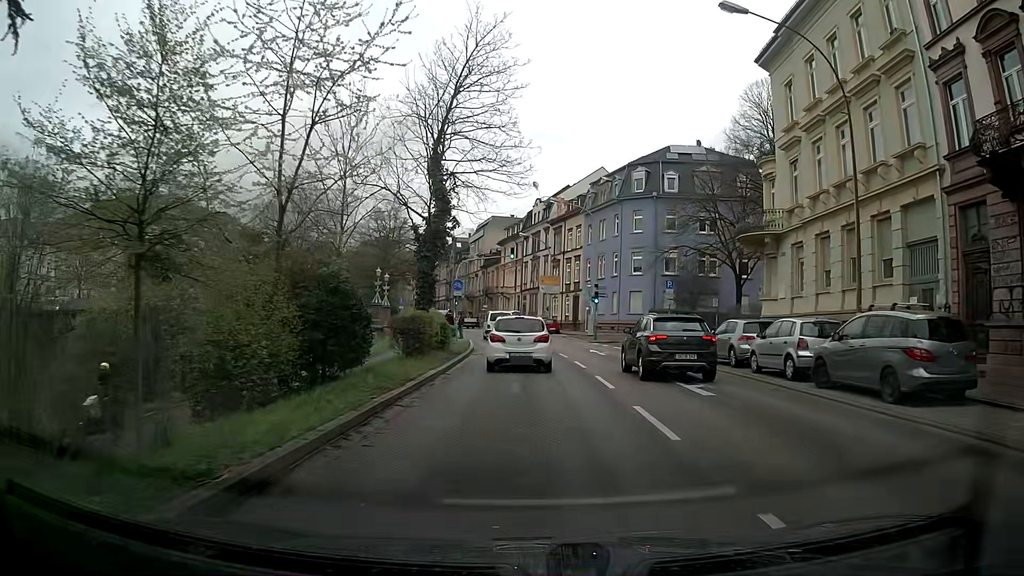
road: primary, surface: asphalt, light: Day
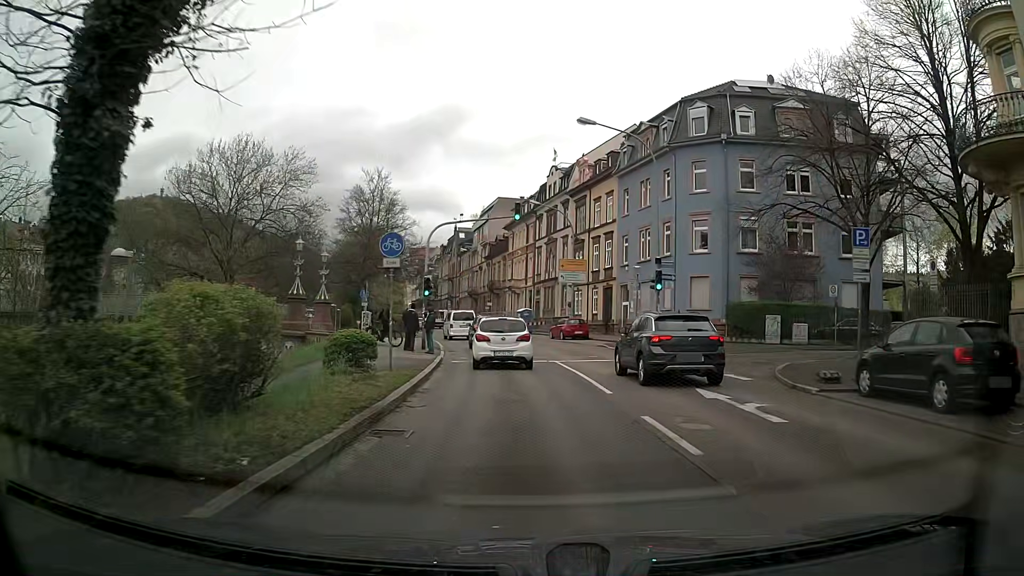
(-0.3, +18.8) m; -1°
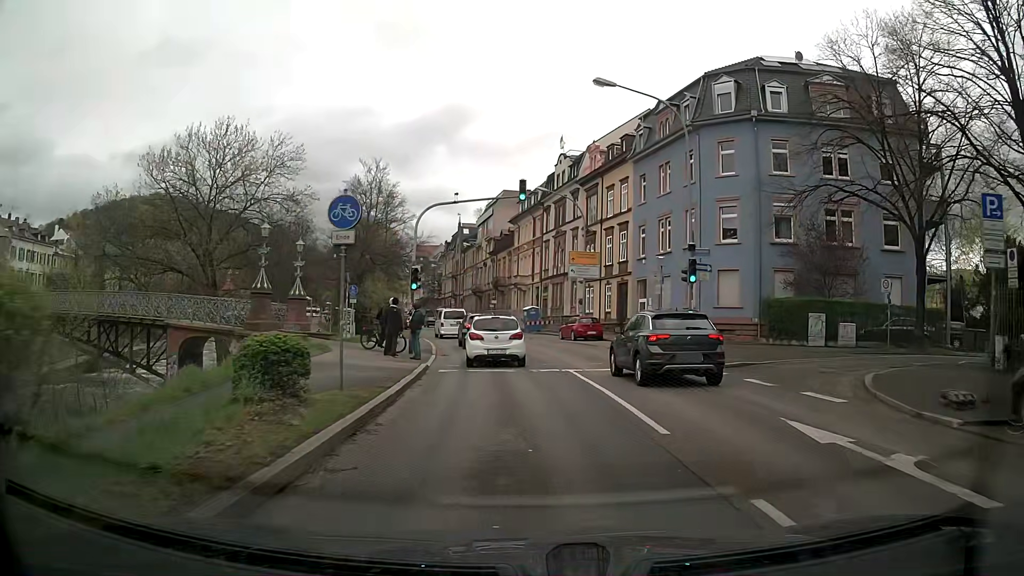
(0.0, +4.8) m; 0°
(0, +10) (-1, +20) (-2, +30) (-4, +40) (-7, +49) (-9, +59) (-12, +69) (-15, +78) (-17, +88) (-20, +98) m
